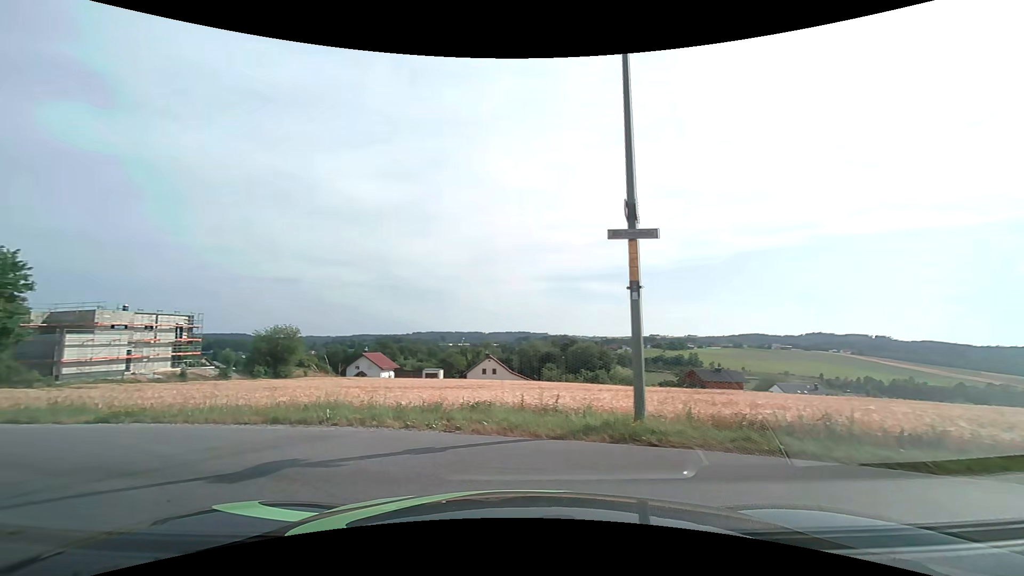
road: residential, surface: asphalt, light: Day
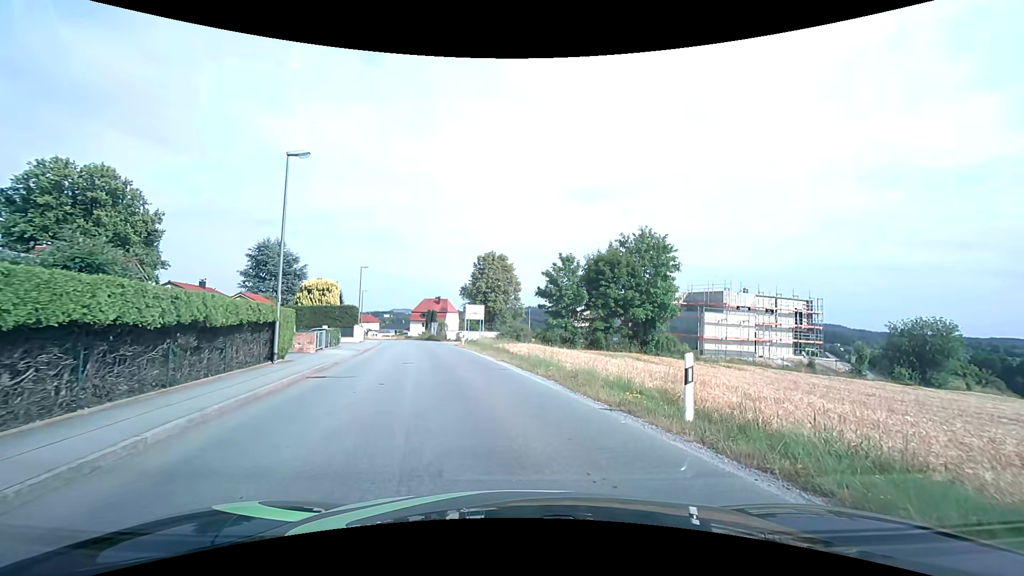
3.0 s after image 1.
(-6.6, +7.1) m; -64°
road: unclassified
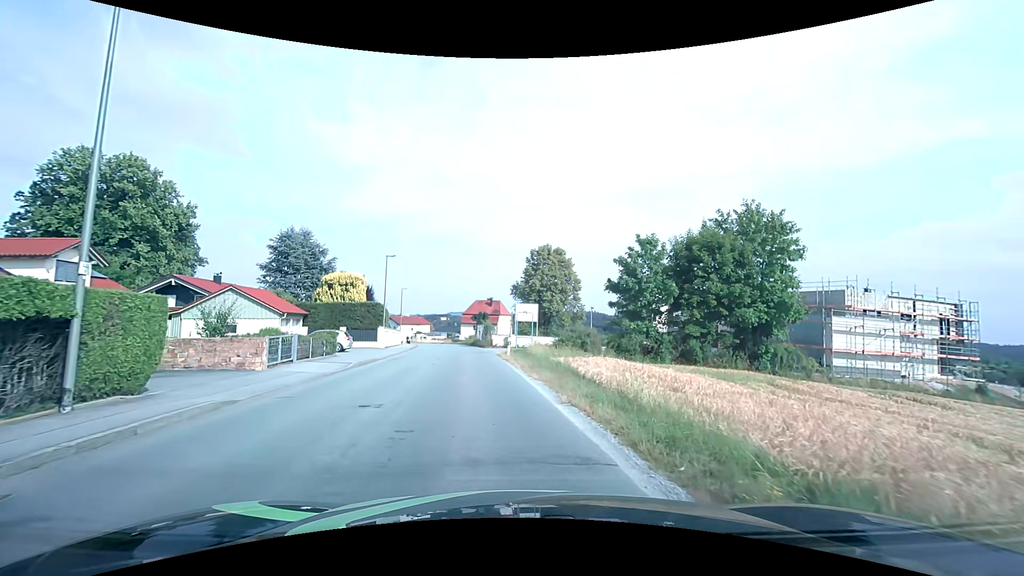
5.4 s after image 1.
(-0.4, +11.1) m; -6°
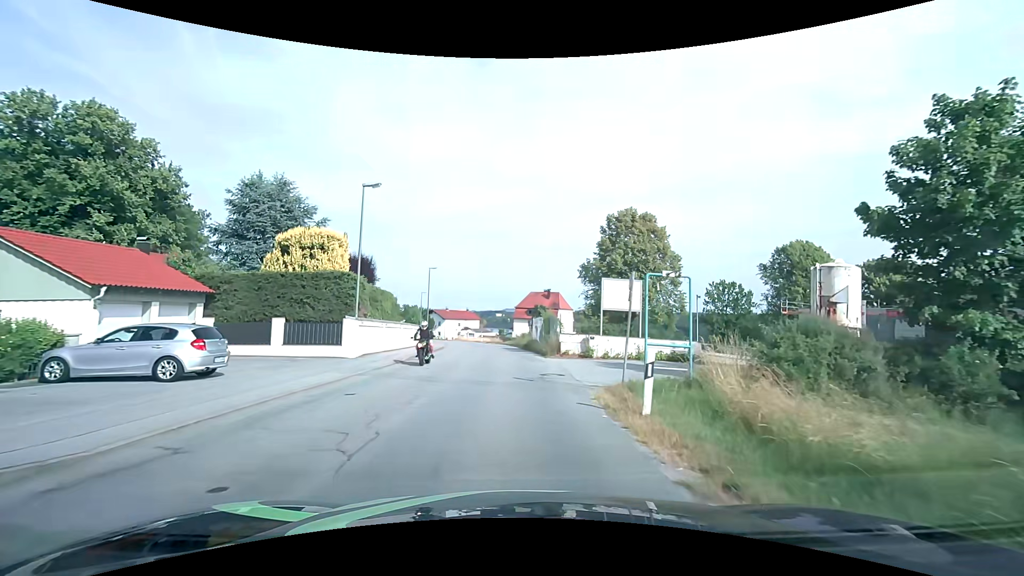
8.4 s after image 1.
(-1.5, +20.6) m; -6°
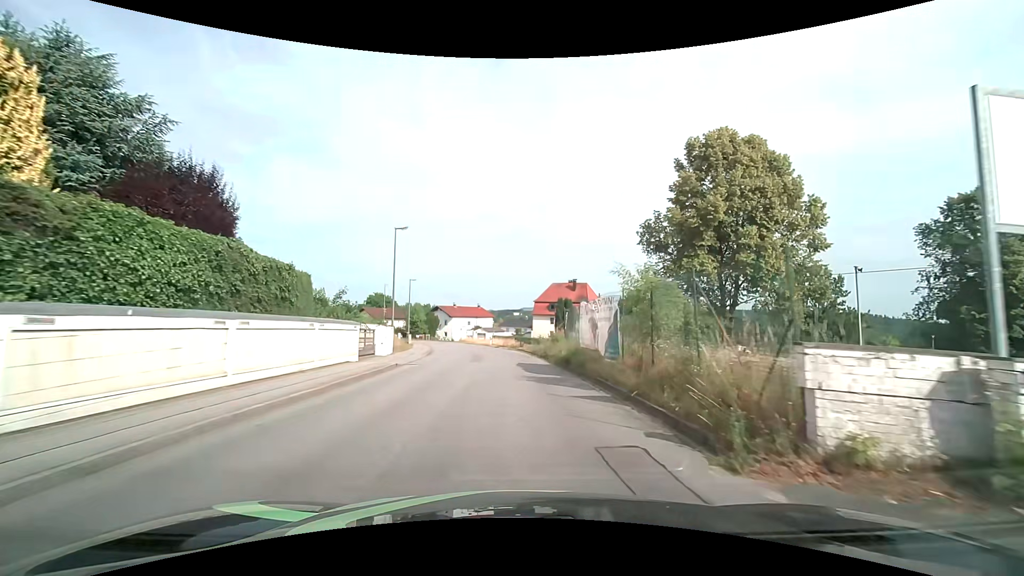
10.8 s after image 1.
(-0.4, +21.0) m; -2°
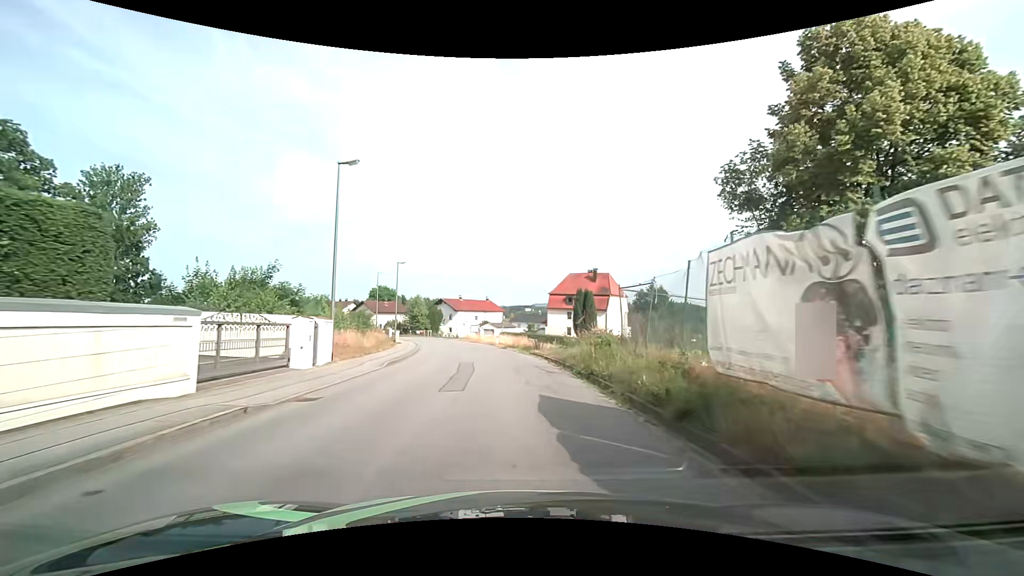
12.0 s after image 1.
(-0.1, +12.0) m; -1°
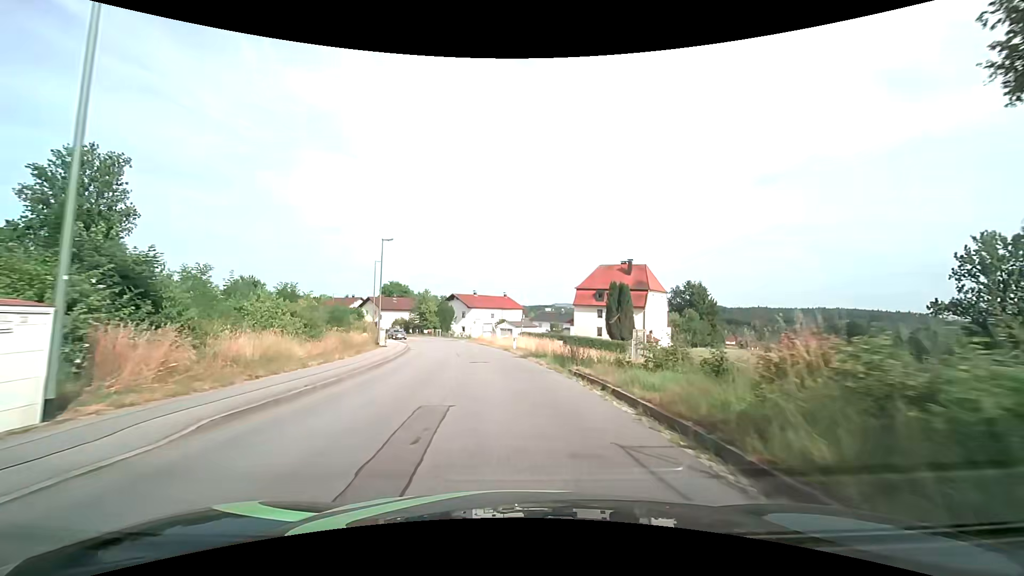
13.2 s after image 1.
(-0.2, +12.4) m; -2°
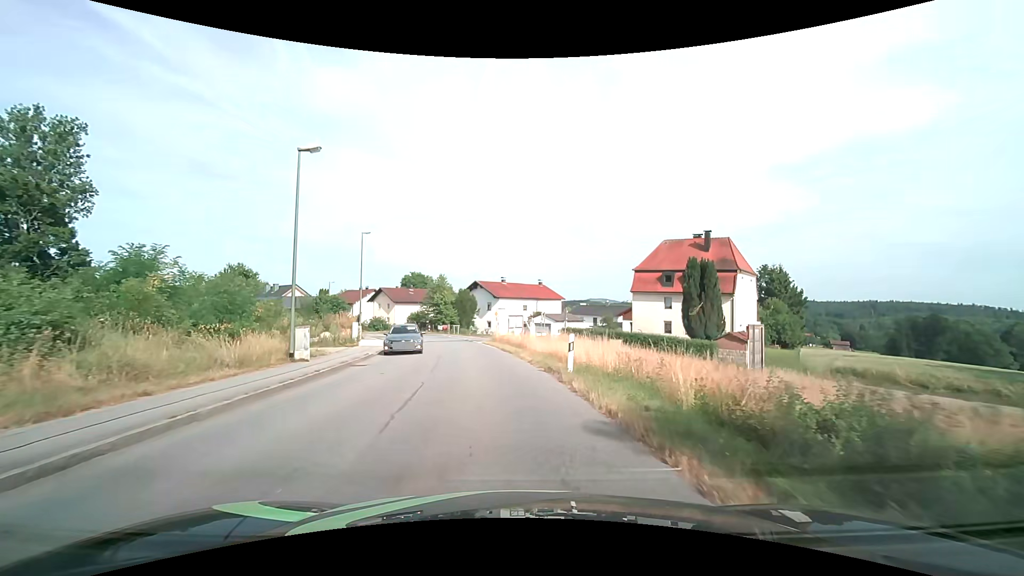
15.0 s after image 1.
(-0.4, +18.6) m; -3°
(0, +10) (-1, +20) (-3, +30) (-5, +40) (-7, +49) (-10, +59) (-15, +68) (-21, +76) (-27, +84) (-33, +91) m
